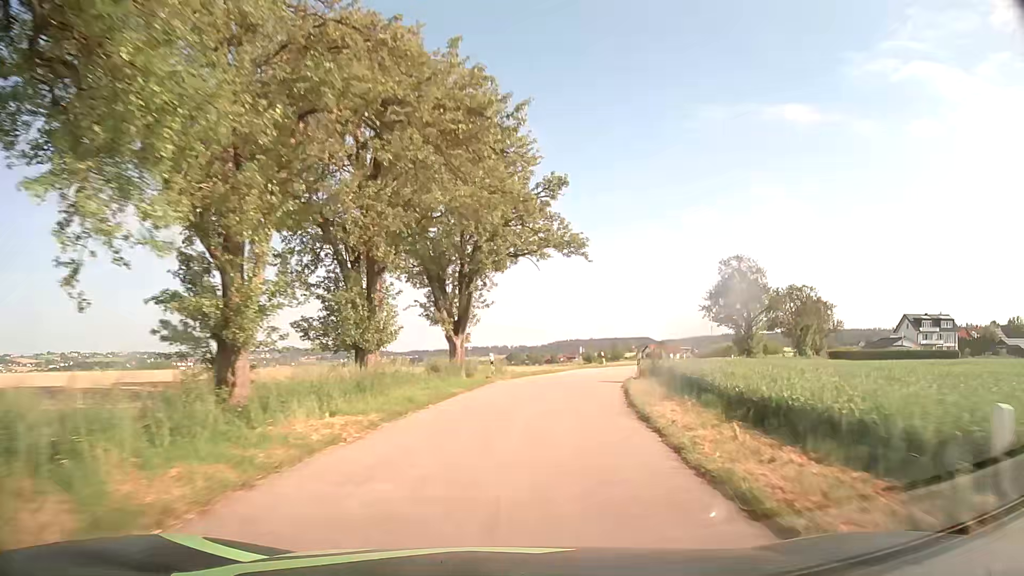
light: Day
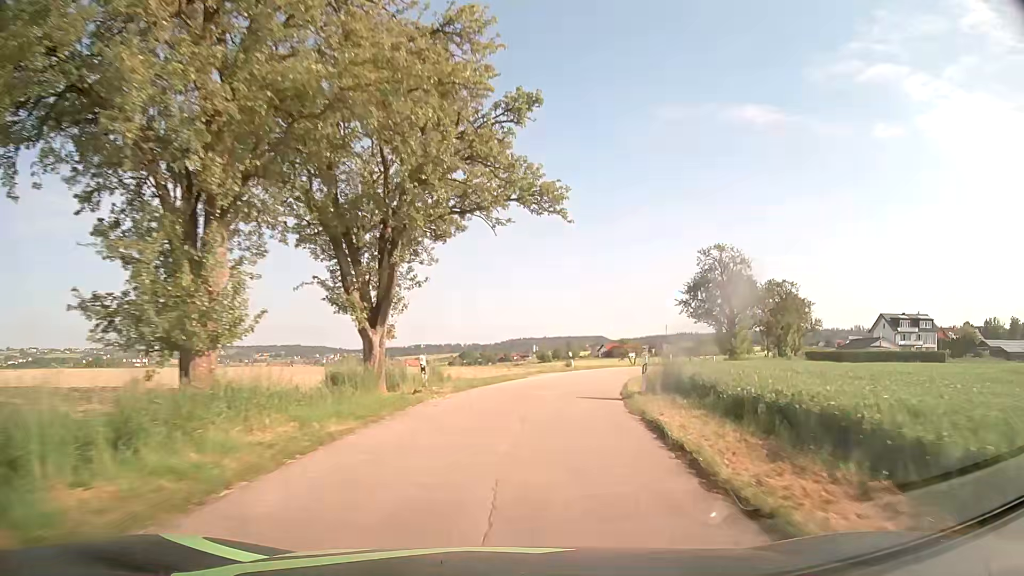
(+0.3, +8.7) m; +4°
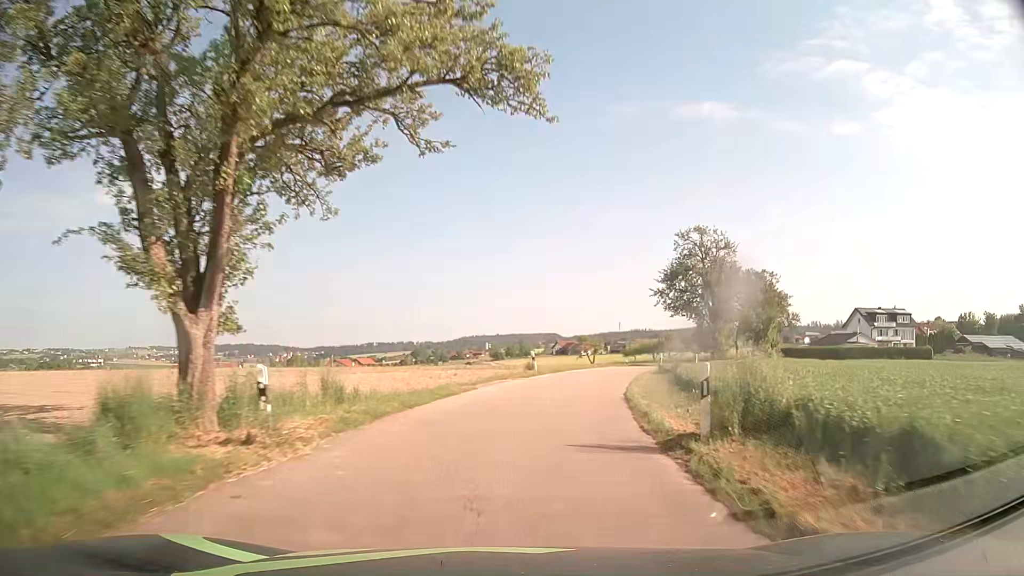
(+0.3, +8.7) m; +3°
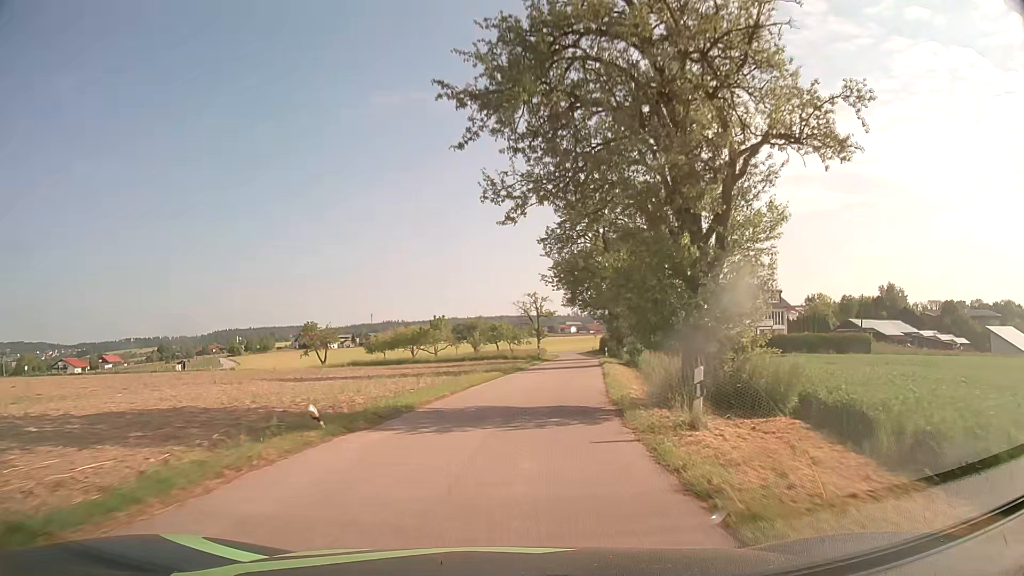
(+8.6, +42.8) m; +21°
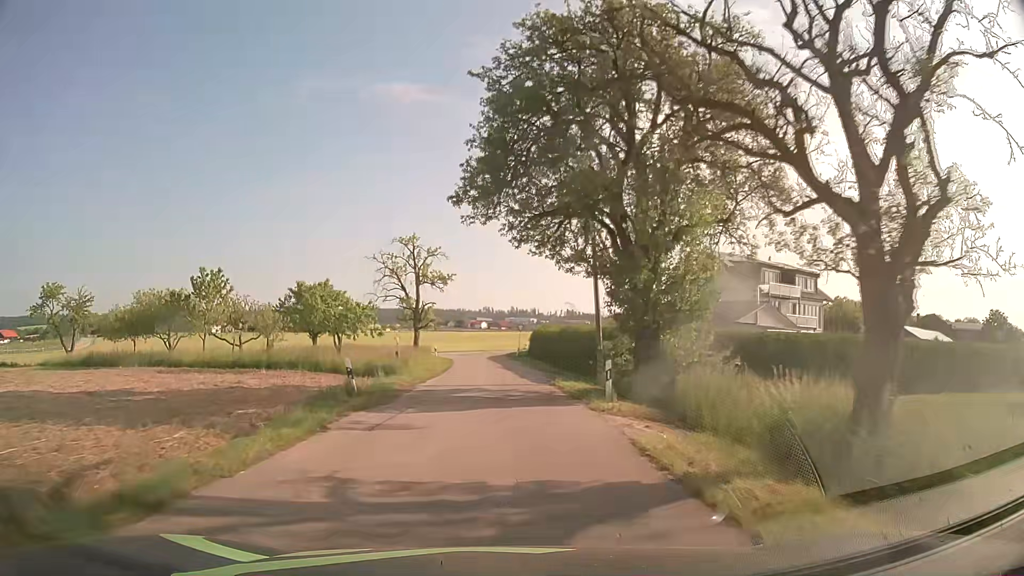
(+4.2, +42.5) m; +7°
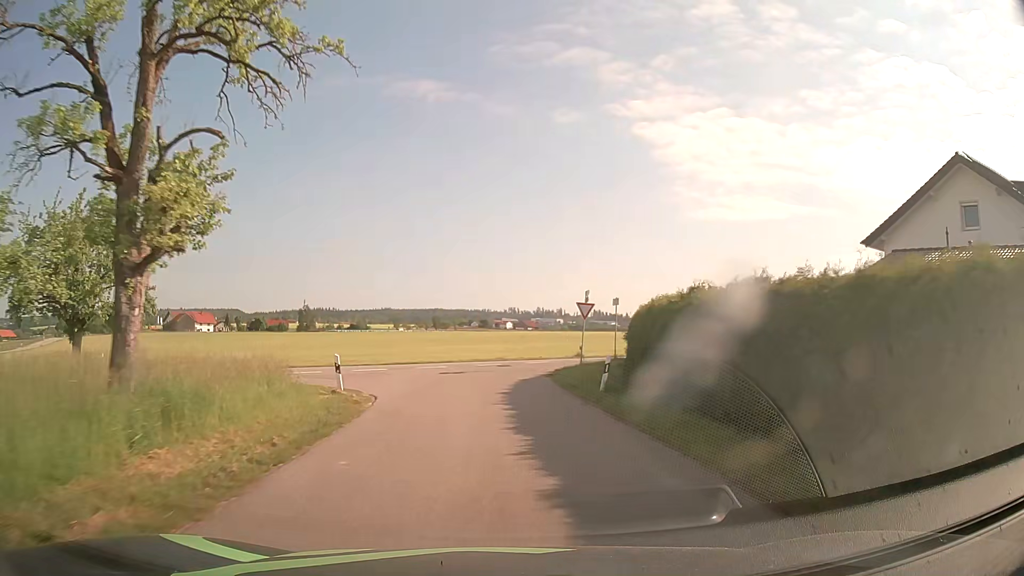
(-0.5, +37.5) m; -2°
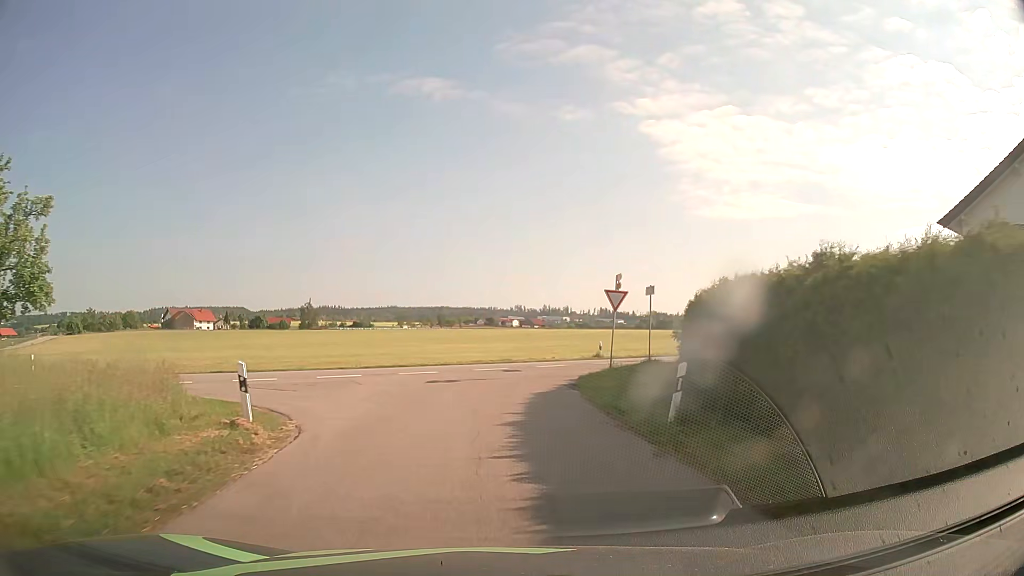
(0.0, +6.5) m; -1°
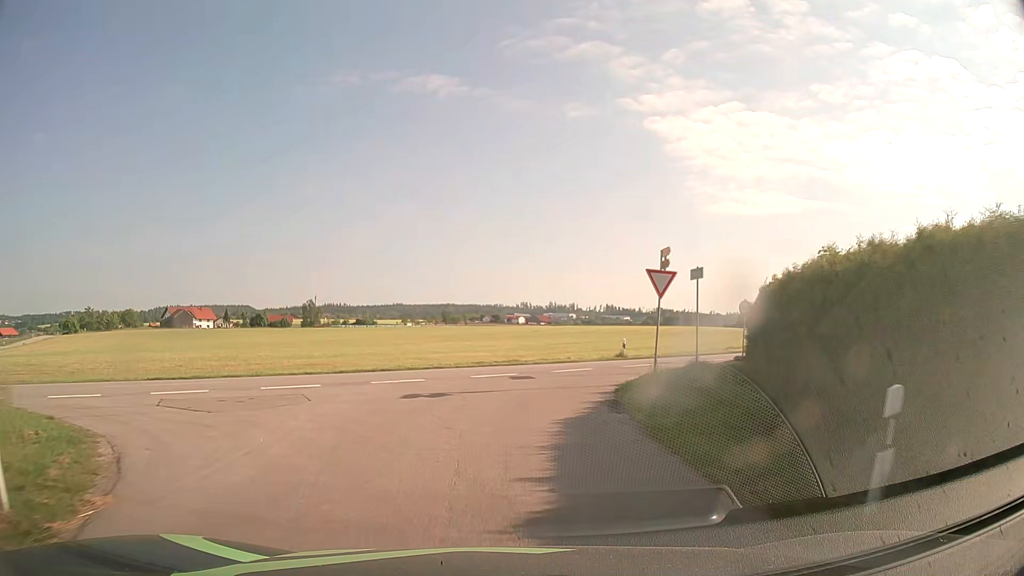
(0.0, +5.8) m; 0°
